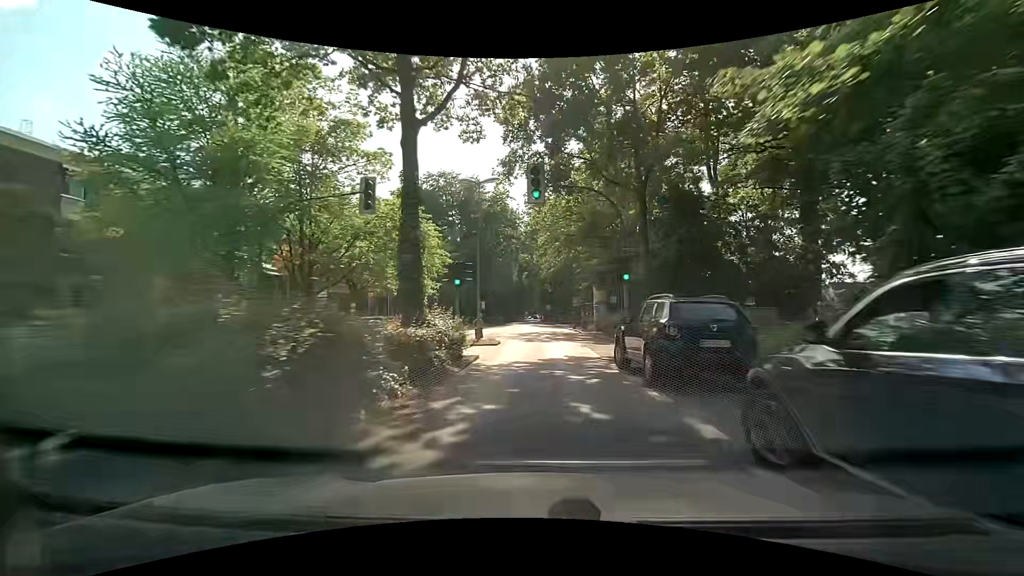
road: tertiary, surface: asphalt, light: Day
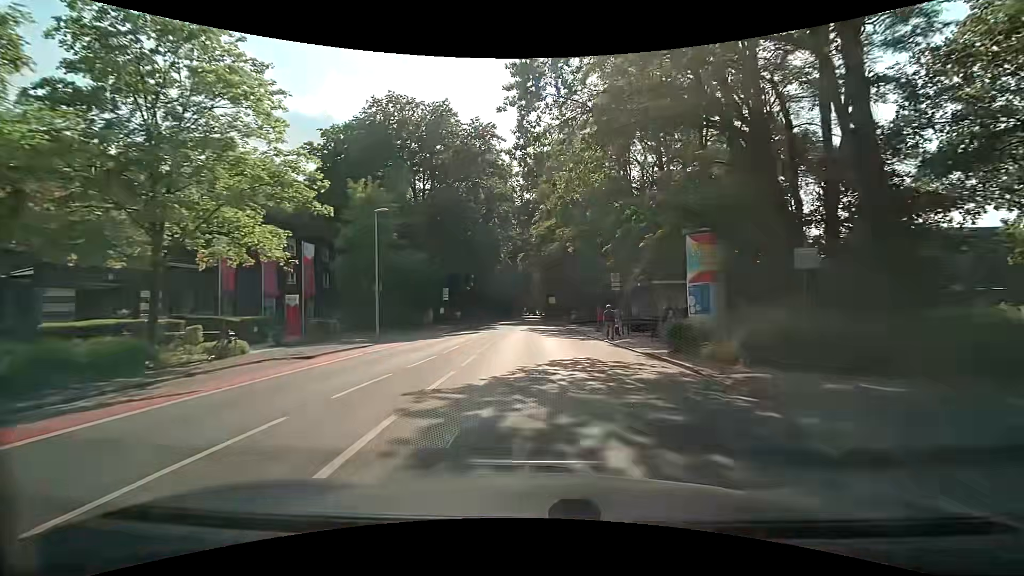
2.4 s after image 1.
(+0.3, +29.5) m; +1°
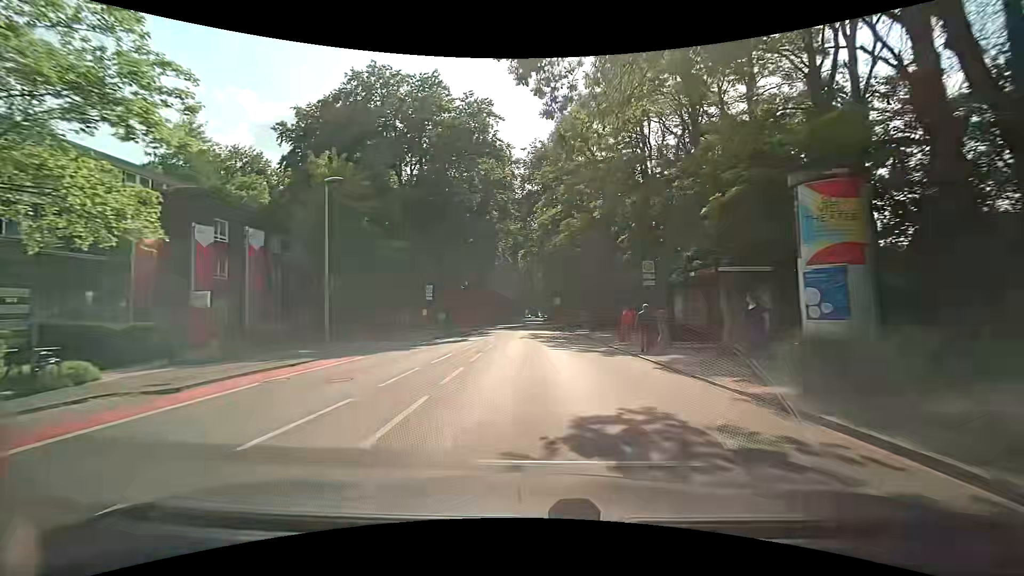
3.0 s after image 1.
(-0.1, +7.5) m; -1°
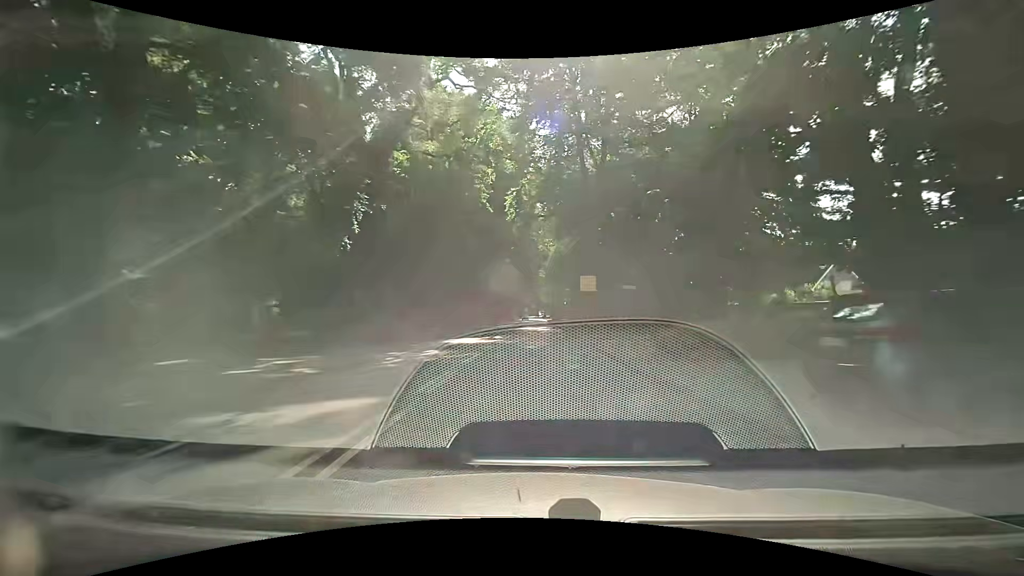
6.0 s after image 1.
(+0.2, +37.8) m; +1°
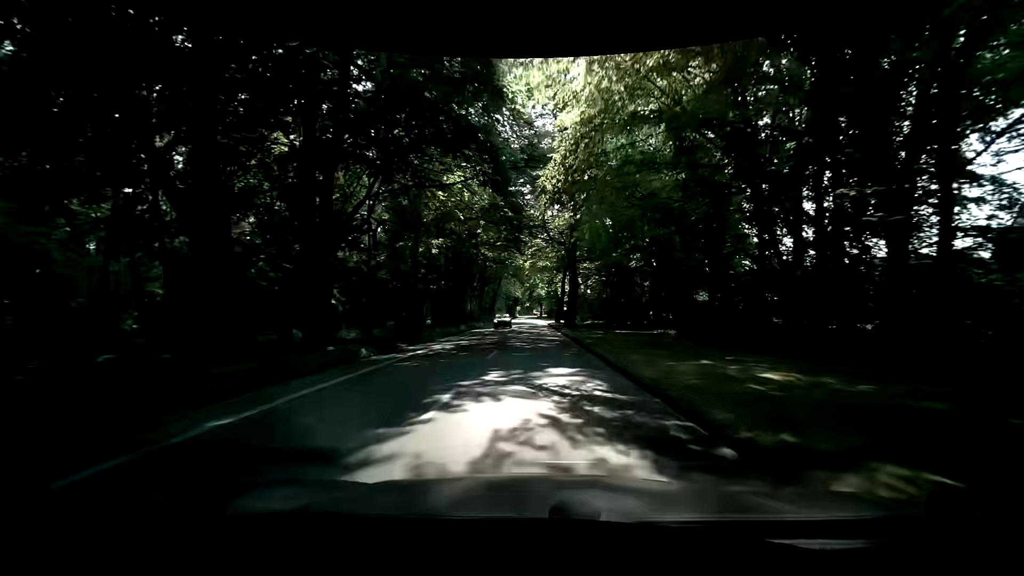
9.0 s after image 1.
(+0.3, +38.1) m; +2°
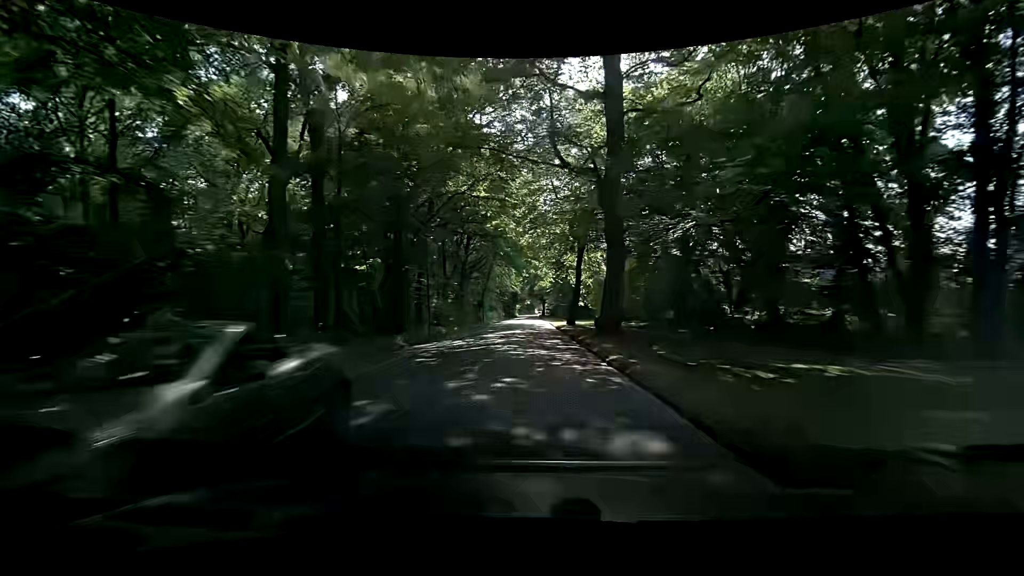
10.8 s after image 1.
(-0.2, +22.9) m; -1°
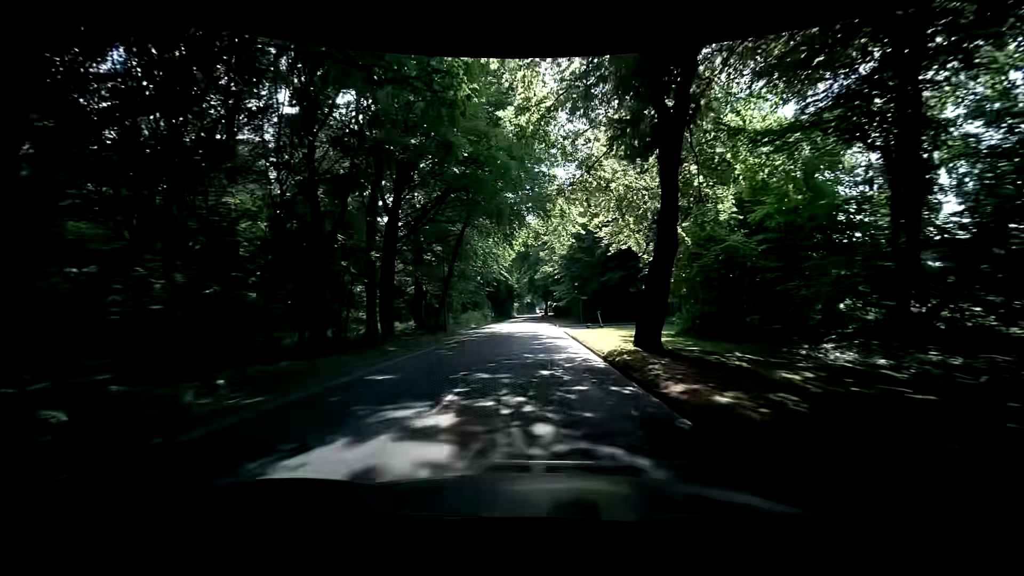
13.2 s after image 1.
(+0.2, +30.5) m; 0°
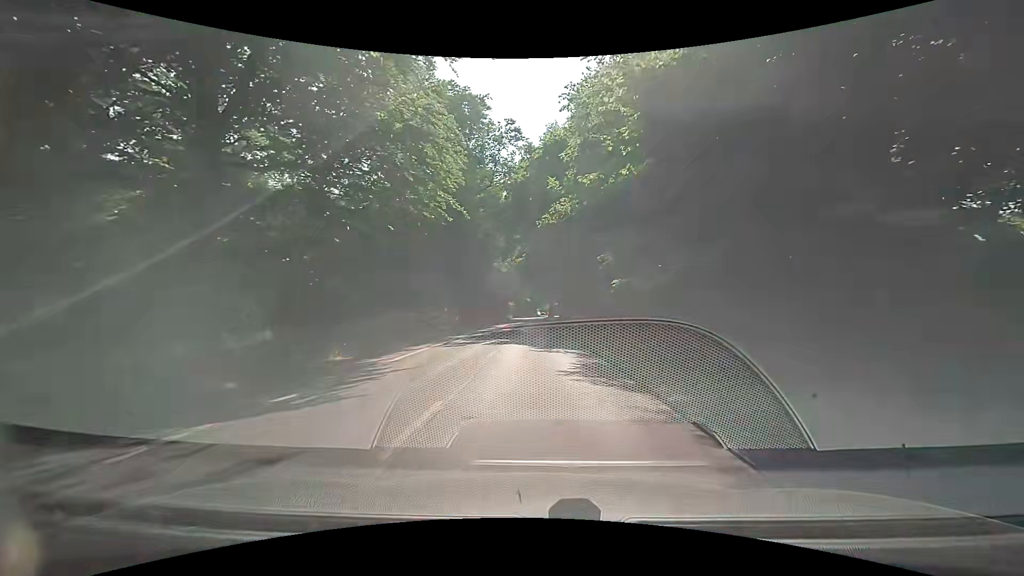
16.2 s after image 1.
(-0.1, +38.2) m; 0°
(0, +10) (0, +20) (0, +30) (0, +40) (0, +50) (0, +60) (0, +70) (0, +80) (0, +90) (0, +100) m
